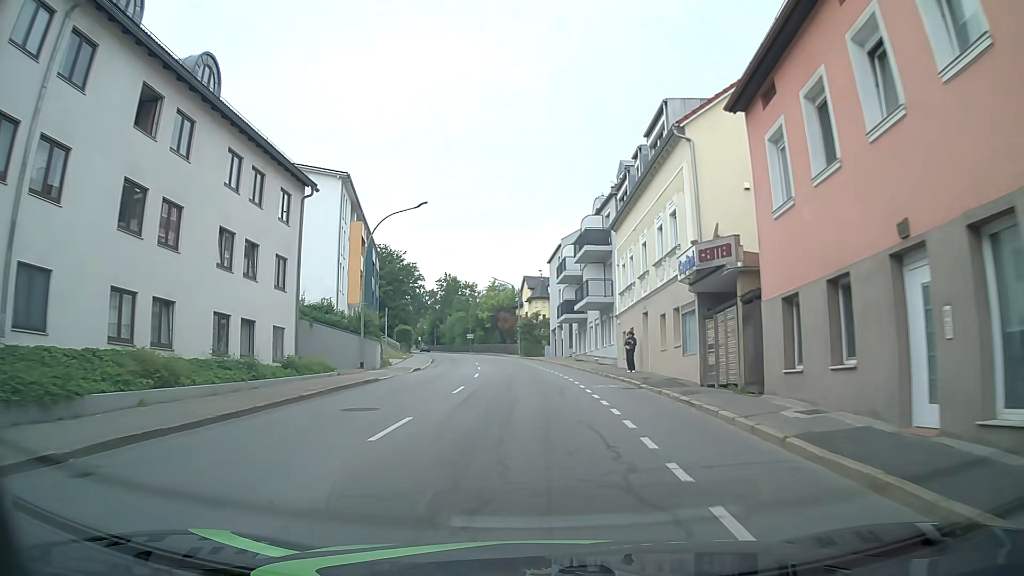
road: tertiary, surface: asphalt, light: Day
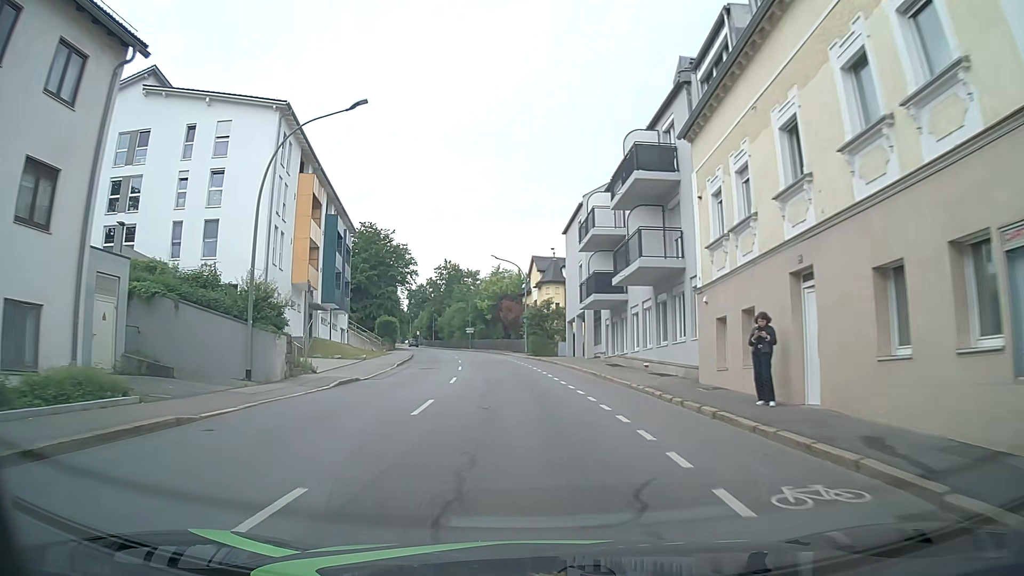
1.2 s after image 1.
(0.0, +15.5) m; -1°
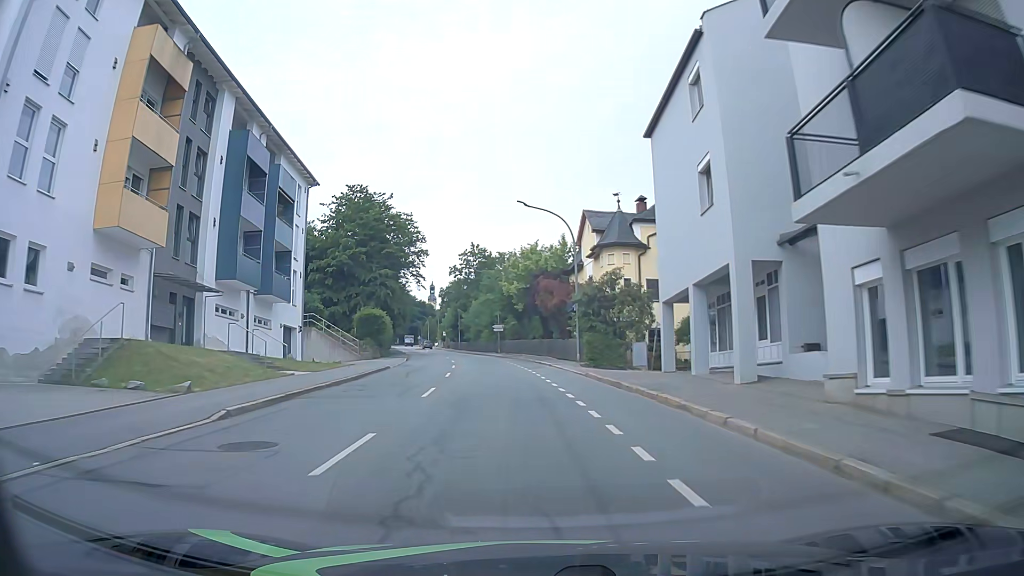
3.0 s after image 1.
(-0.4, +23.7) m; -3°
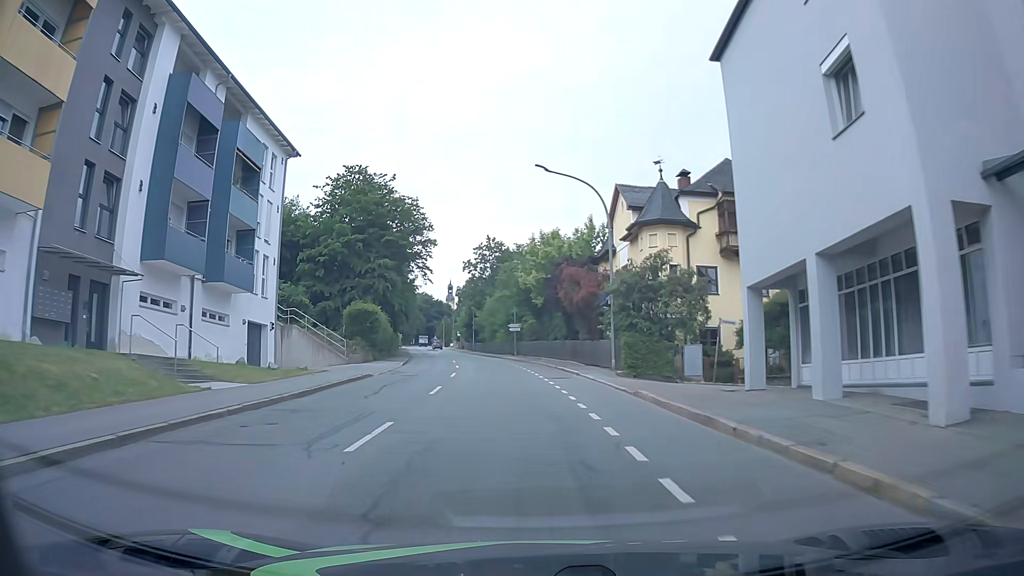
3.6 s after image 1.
(-0.1, +7.8) m; -2°
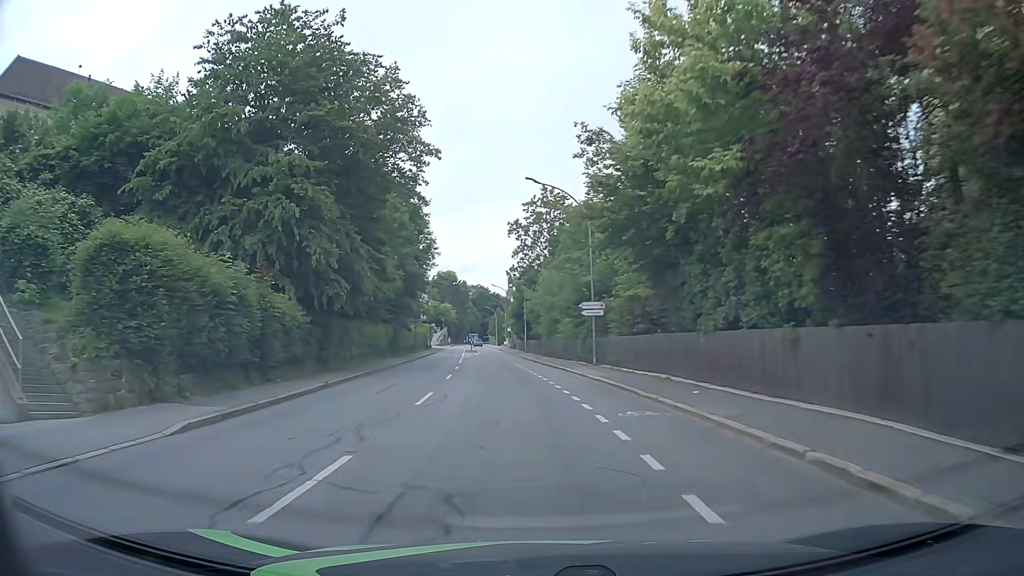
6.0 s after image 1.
(-1.3, +30.6) m; -5°
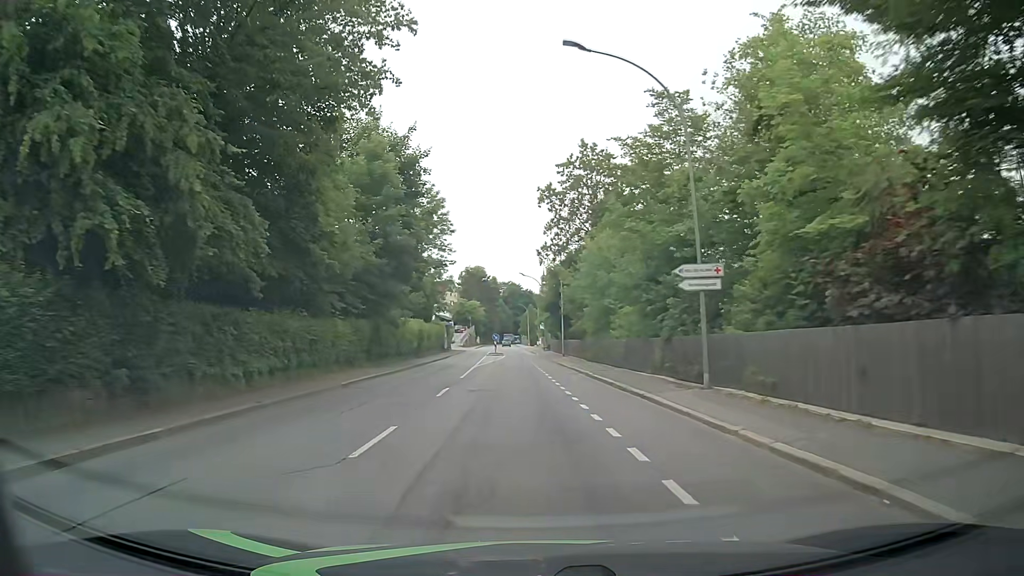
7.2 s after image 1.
(-0.5, +15.2) m; -2°
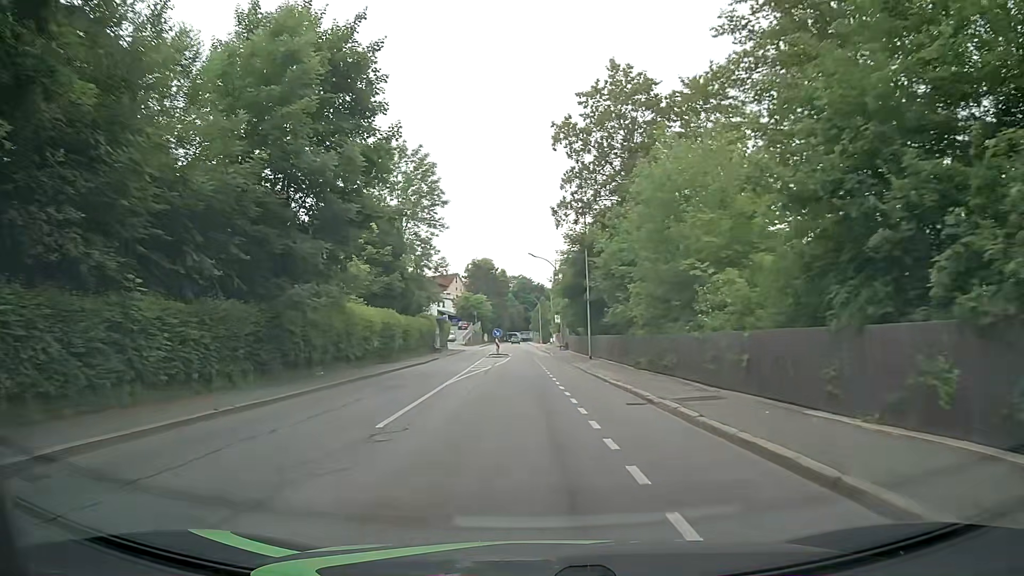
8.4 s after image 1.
(-0.3, +15.2) m; -2°
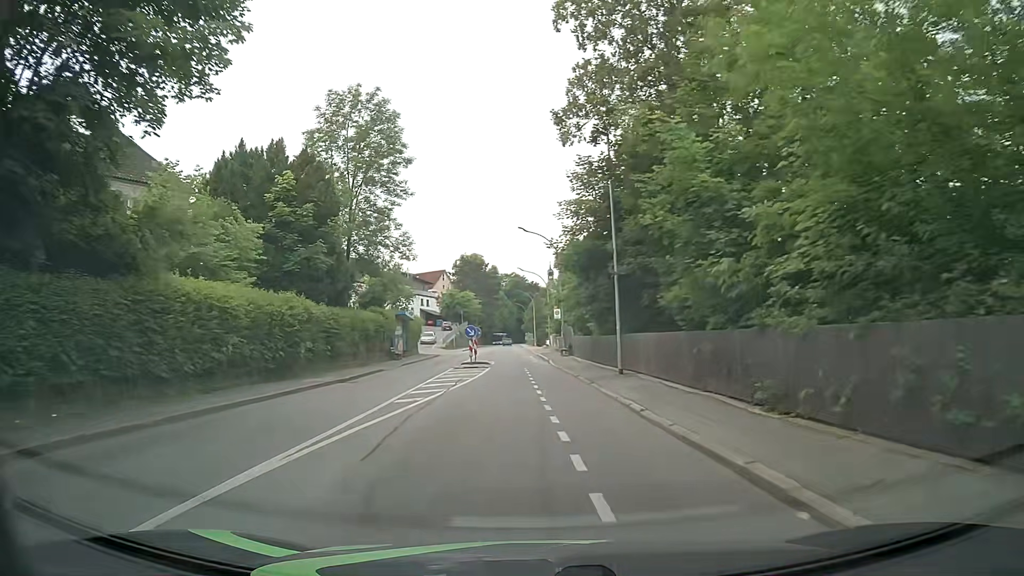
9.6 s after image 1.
(+0.2, +15.3) m; +1°
(0, +10) (0, +20) (0, +30) (-1, +40) (-1, +50) (-2, +60) (-3, +70) (-3, +80) (-4, +90) (-4, +100) m
